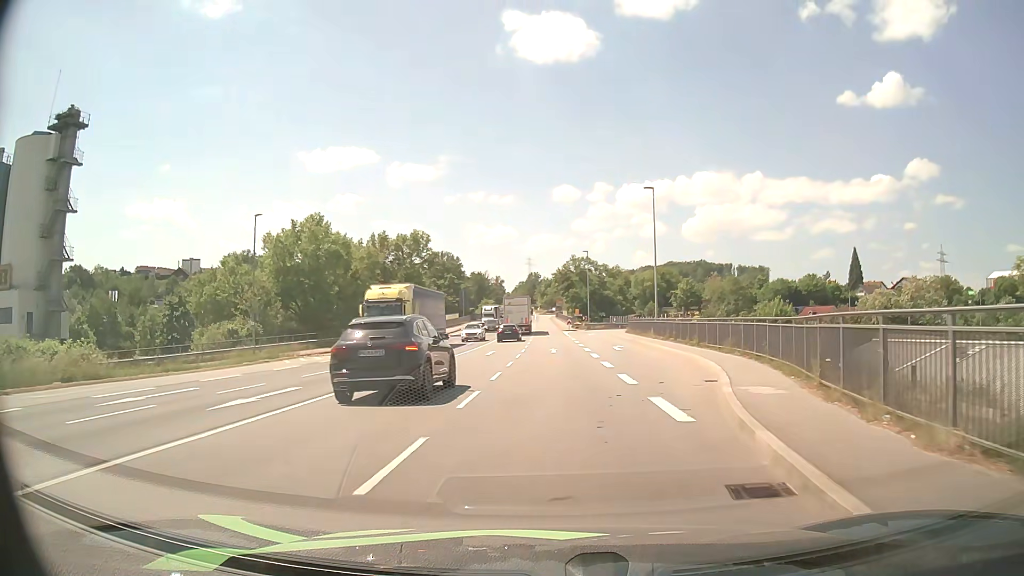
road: primary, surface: asphalt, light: Day
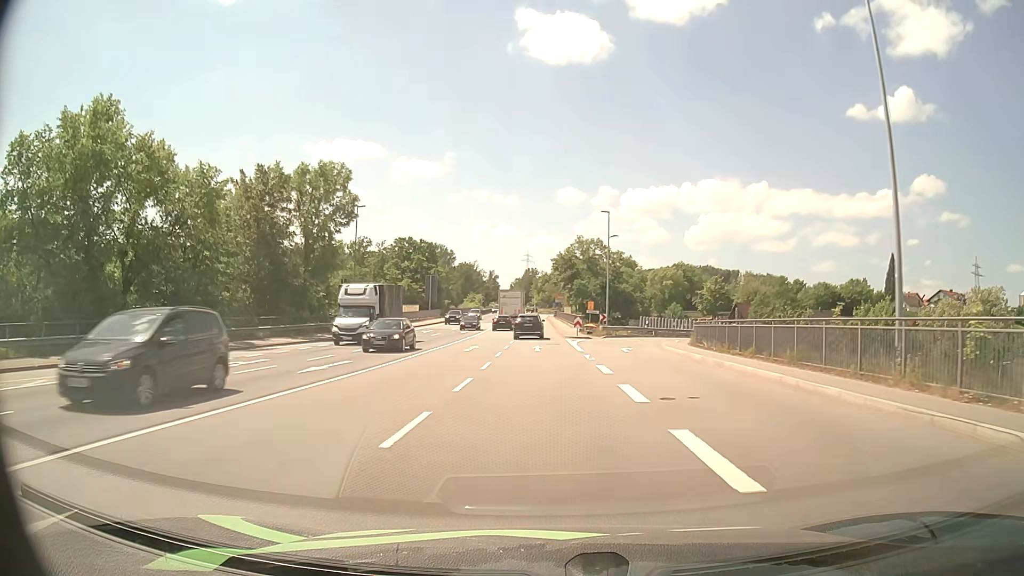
(+0.5, +34.2) m; 0°
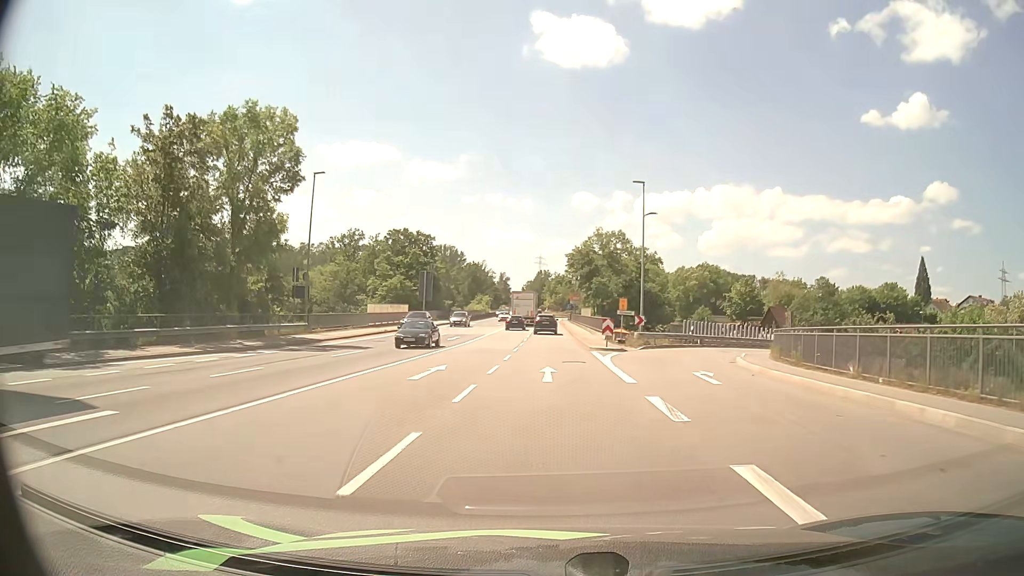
(-0.1, +14.1) m; -1°
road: primary_link
(0, +10) (0, +20) (-1, +30) (-2, +40) (-2, +50) (-2, +60) (-2, +70) (-2, +80) (-3, +90) (-3, +100) m
